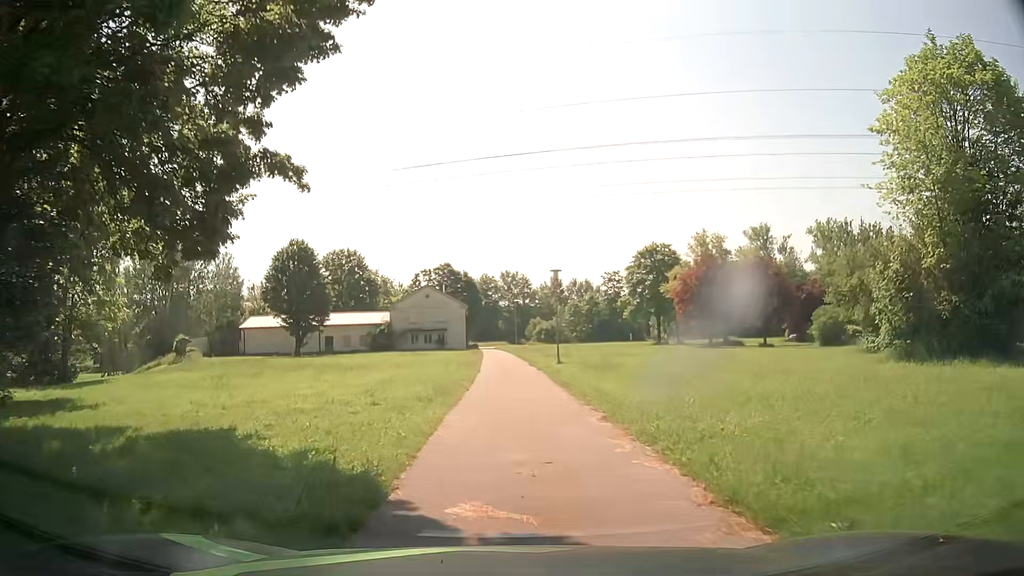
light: Day
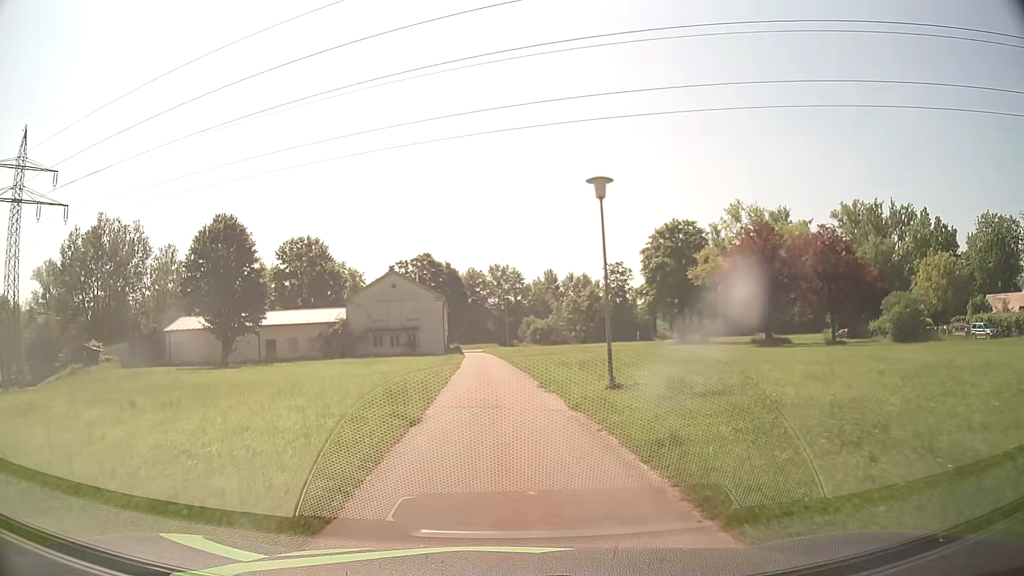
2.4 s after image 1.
(+0.2, +19.6) m; +2°
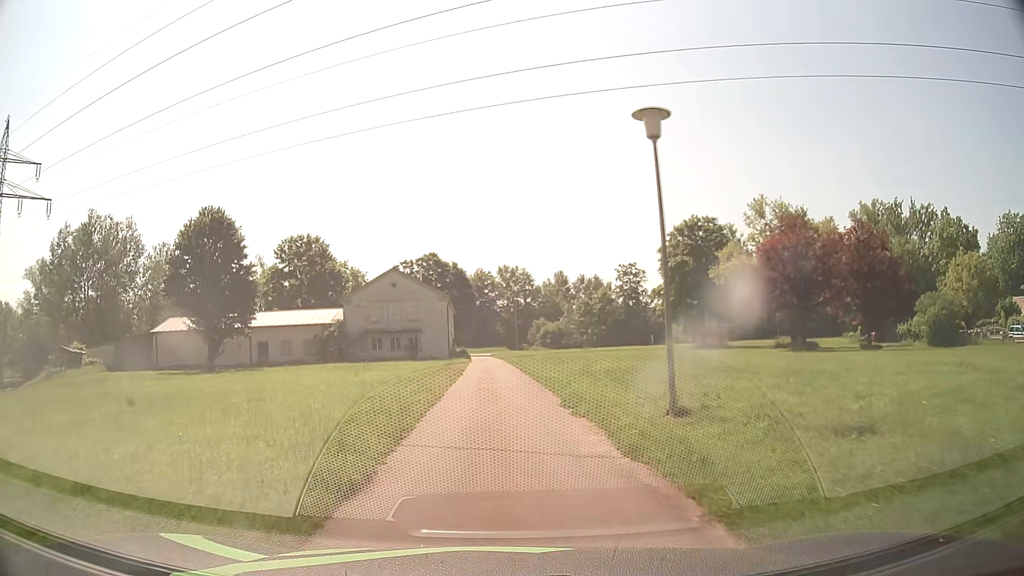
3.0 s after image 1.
(-0.1, +5.0) m; -2°
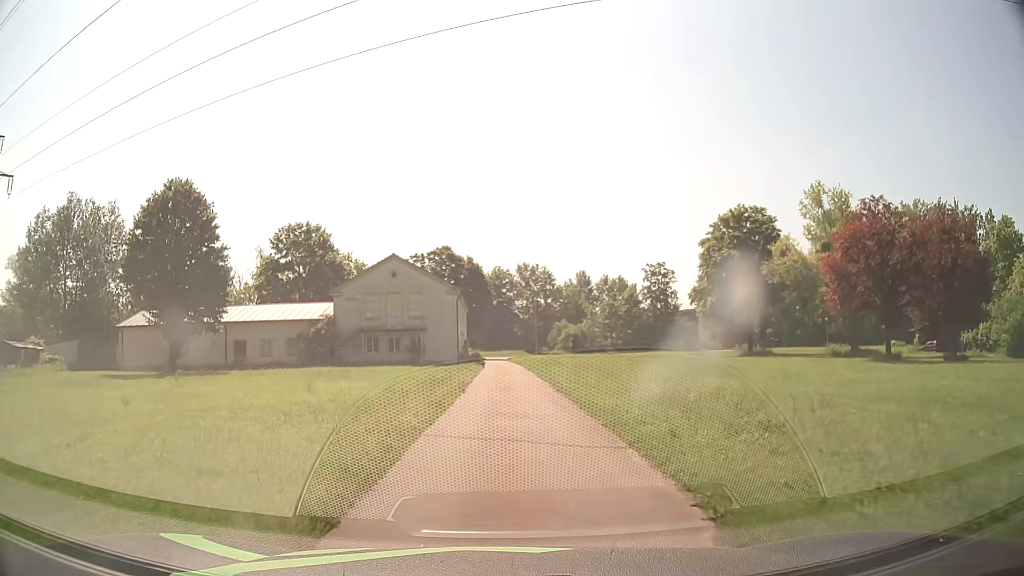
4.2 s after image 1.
(-0.1, +10.1) m; -1°
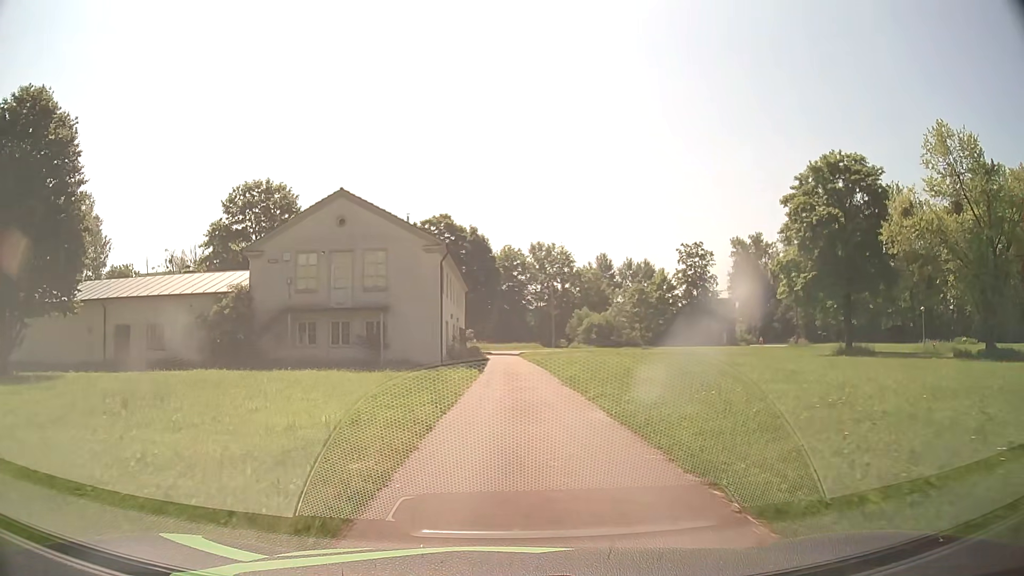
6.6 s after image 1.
(-0.3, +19.9) m; -1°
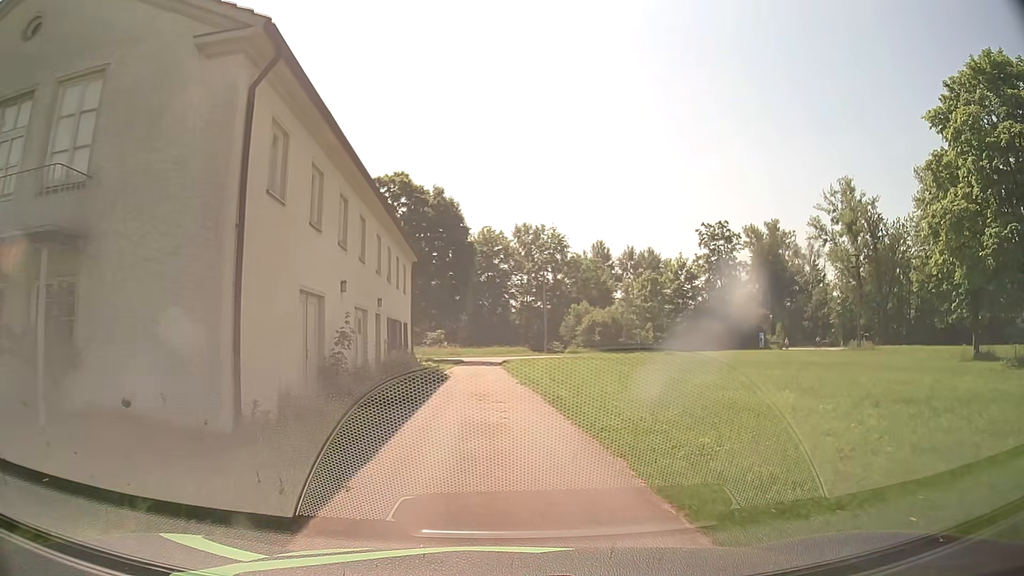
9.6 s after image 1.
(+0.3, +23.5) m; +2°
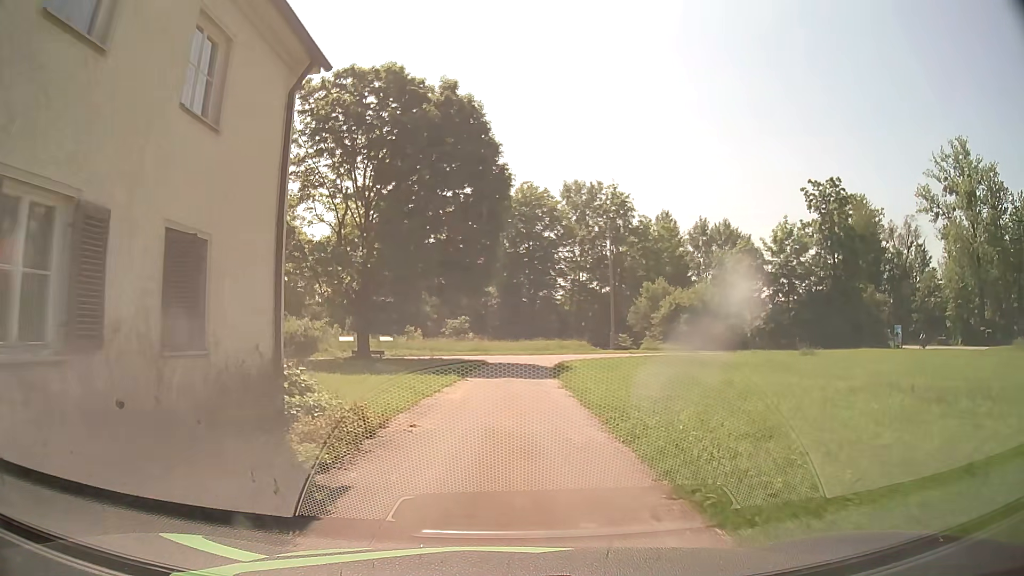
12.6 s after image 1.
(-0.7, +24.7) m; -4°
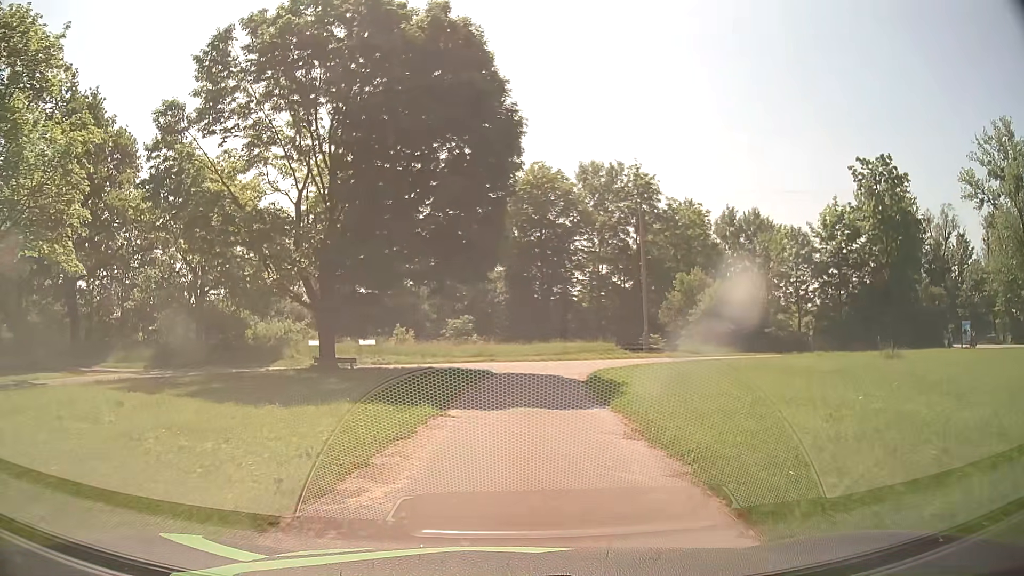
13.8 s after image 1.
(0.0, +9.7) m; 0°
(0, +10) (0, +20) (+2, +30) (+7, +38) (+16, +42) (+26, +45) (+36, +48) (+45, +50) (+55, +51) (+64, +47) m
